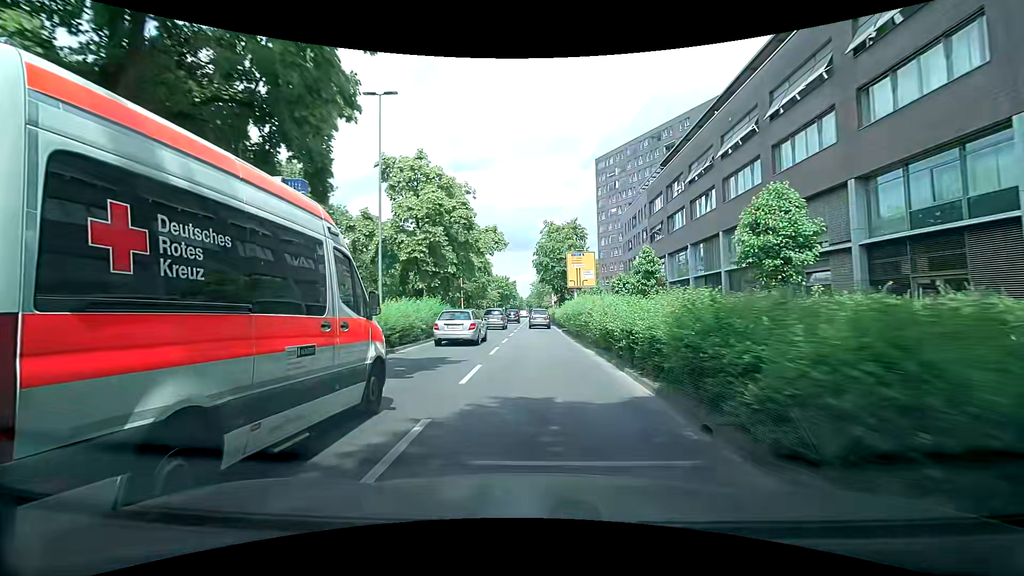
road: primary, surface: asphalt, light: Day
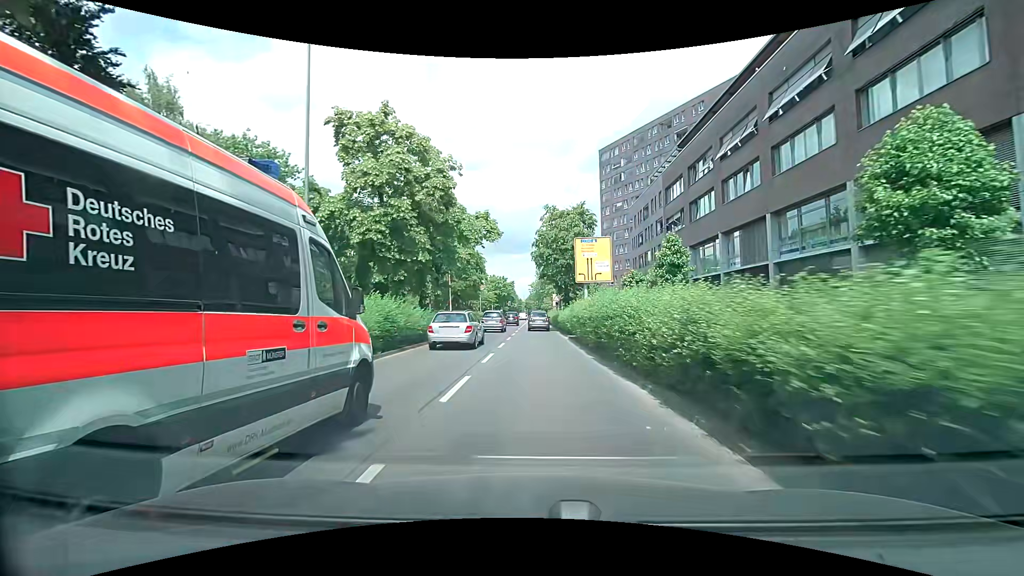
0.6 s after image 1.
(0.0, +7.9) m; -1°
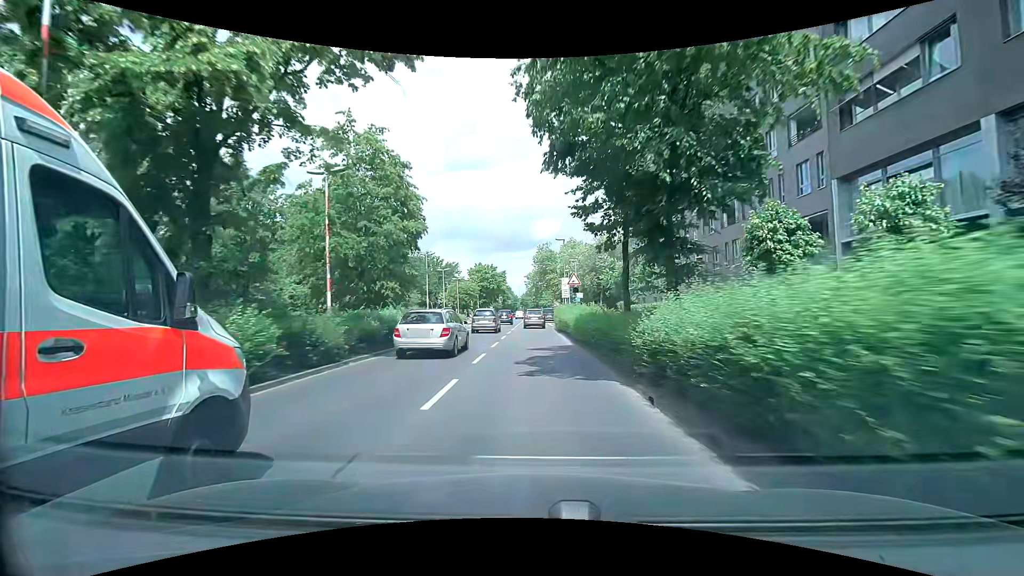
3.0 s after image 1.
(+0.5, +30.6) m; 0°
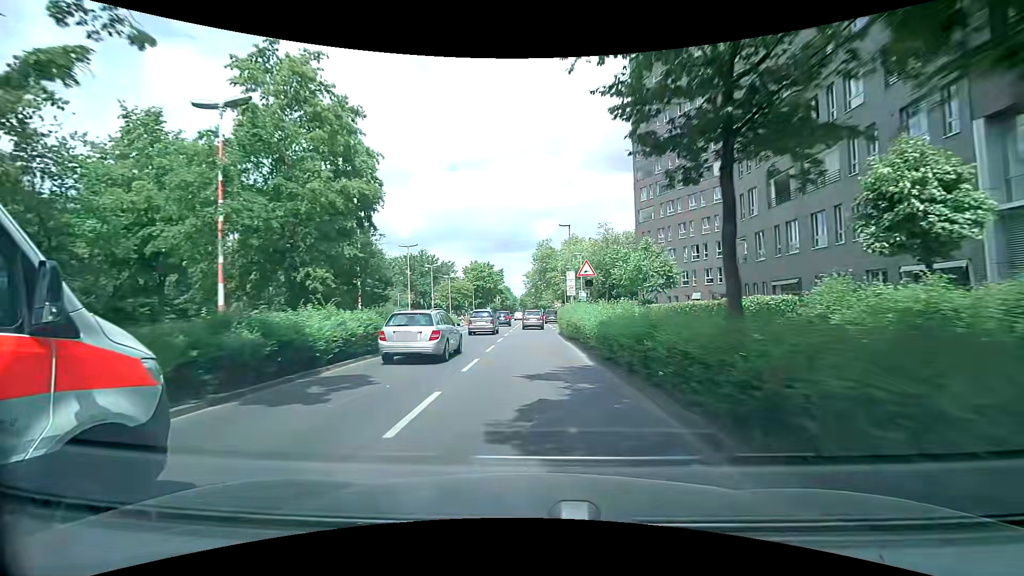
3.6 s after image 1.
(+0.1, +7.6) m; 0°
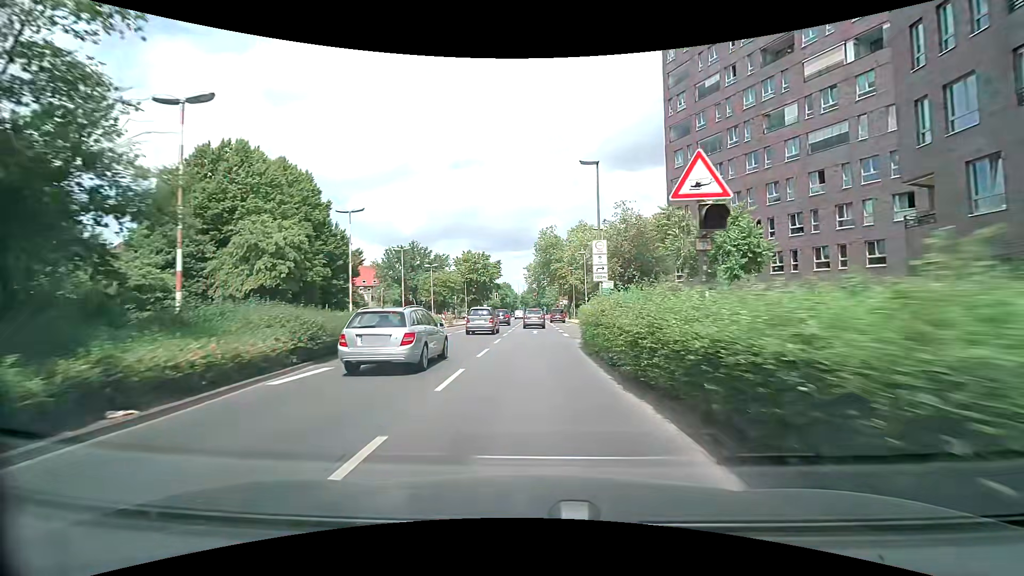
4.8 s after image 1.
(+0.2, +15.0) m; +1°
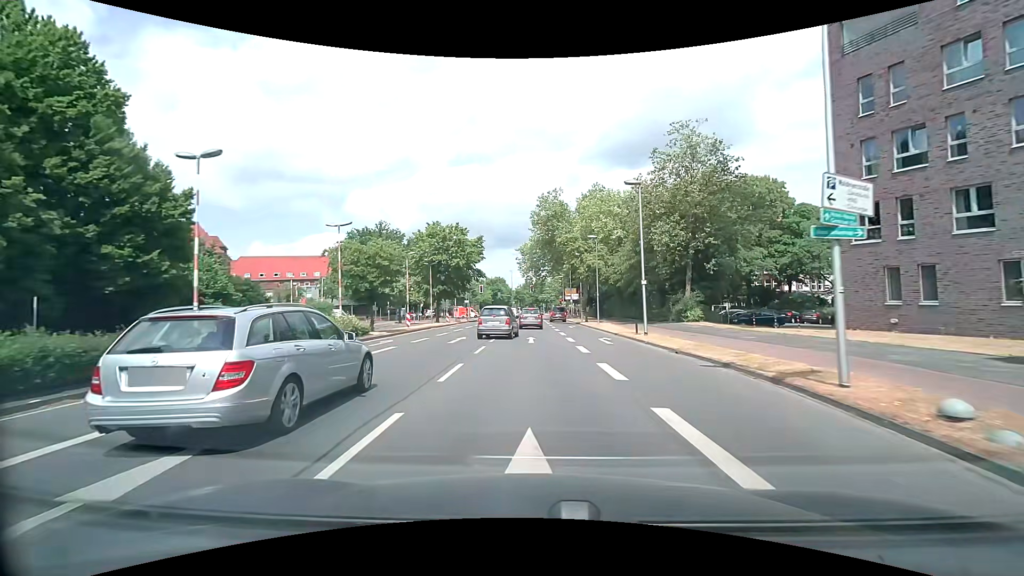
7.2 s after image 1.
(0.0, +29.0) m; 0°
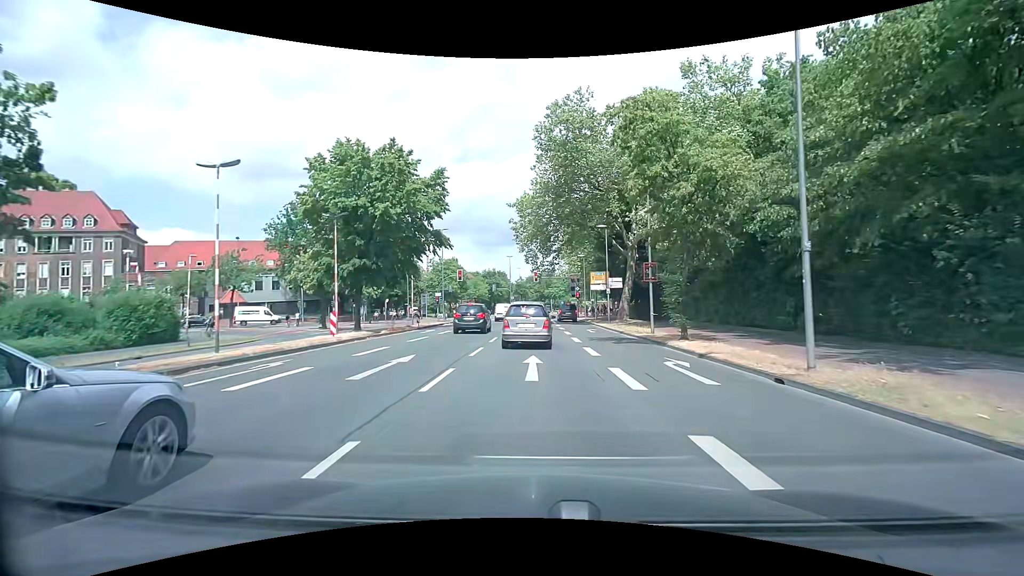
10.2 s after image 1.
(-0.2, +31.2) m; 0°
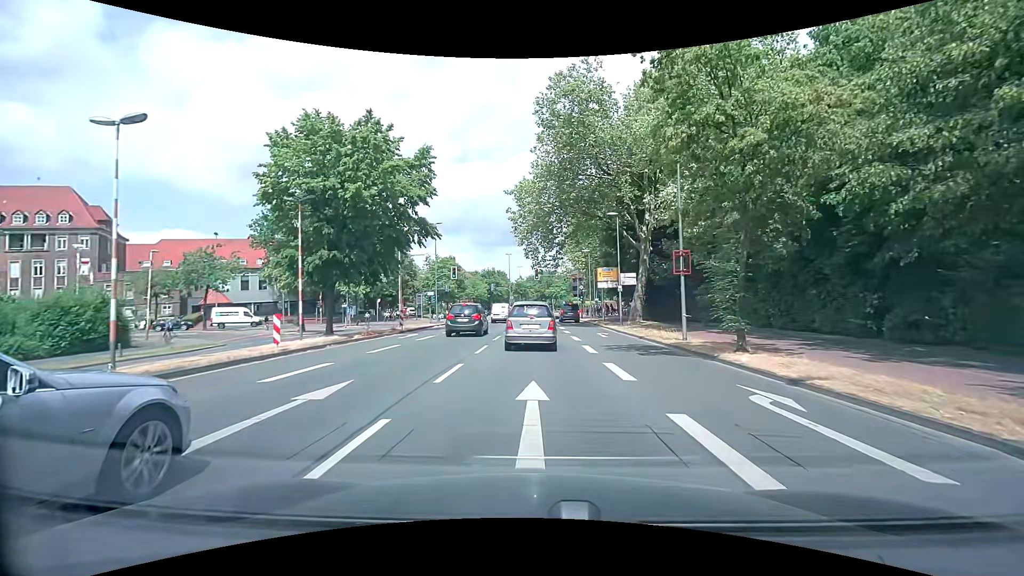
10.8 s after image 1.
(0.0, +4.9) m; -1°
(0, +10) (0, +20) (0, +30) (0, +40) (0, +50) (+1, +60) (+1, +70) (+1, +80) (+1, +90) (+1, +100) m
